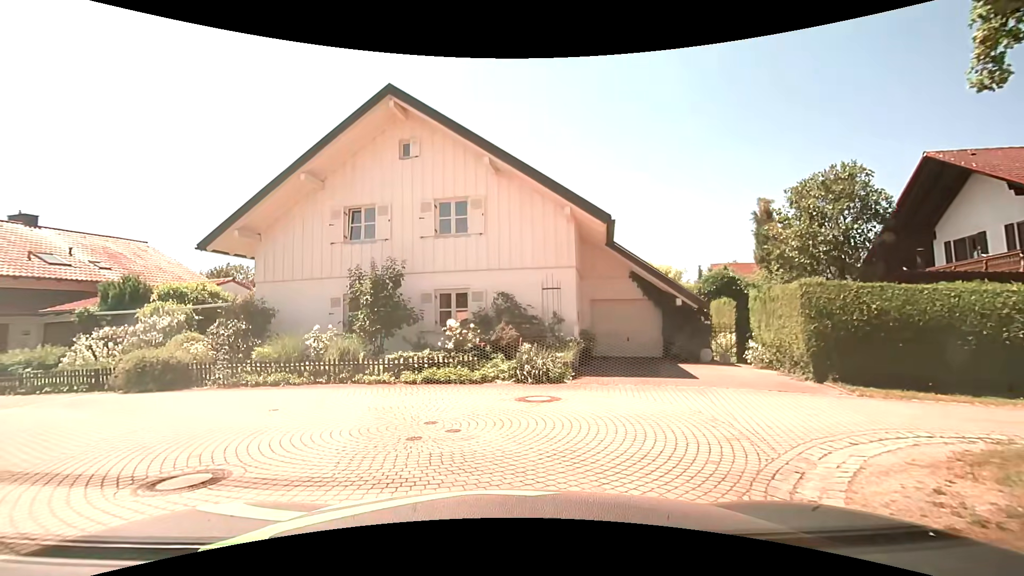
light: Day
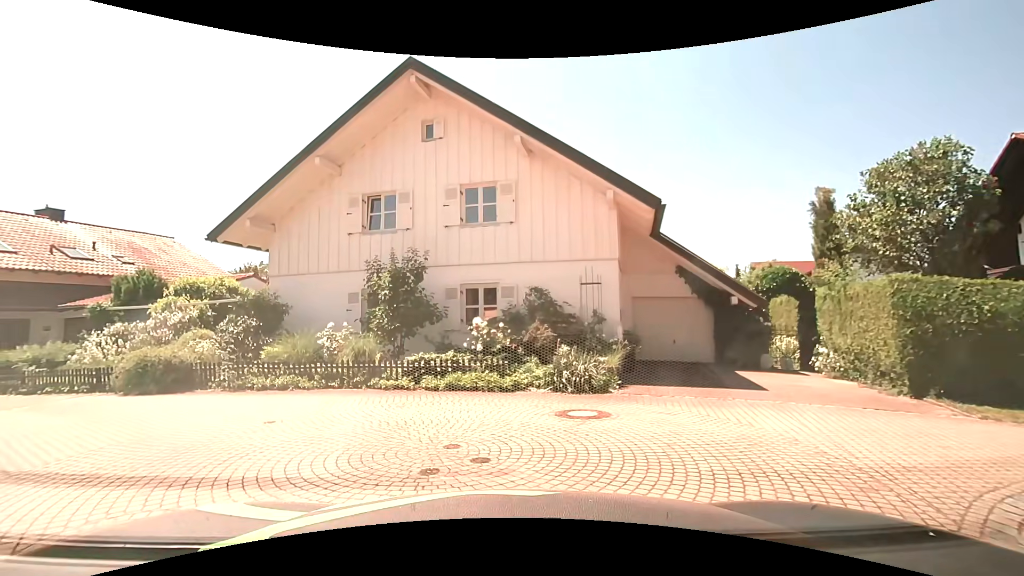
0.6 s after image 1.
(0.0, +1.5) m; -2°
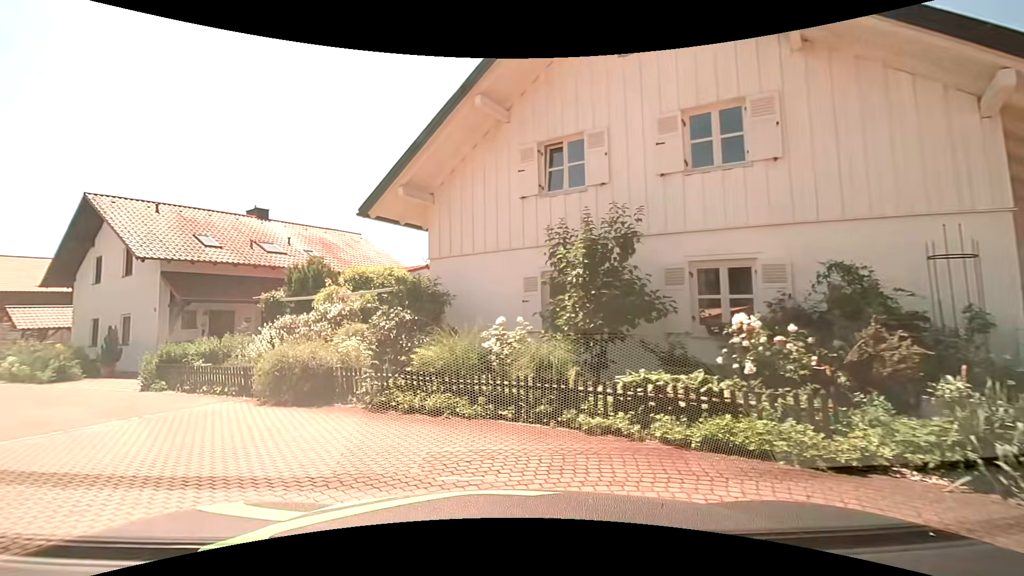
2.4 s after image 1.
(-0.7, +4.5) m; -20°
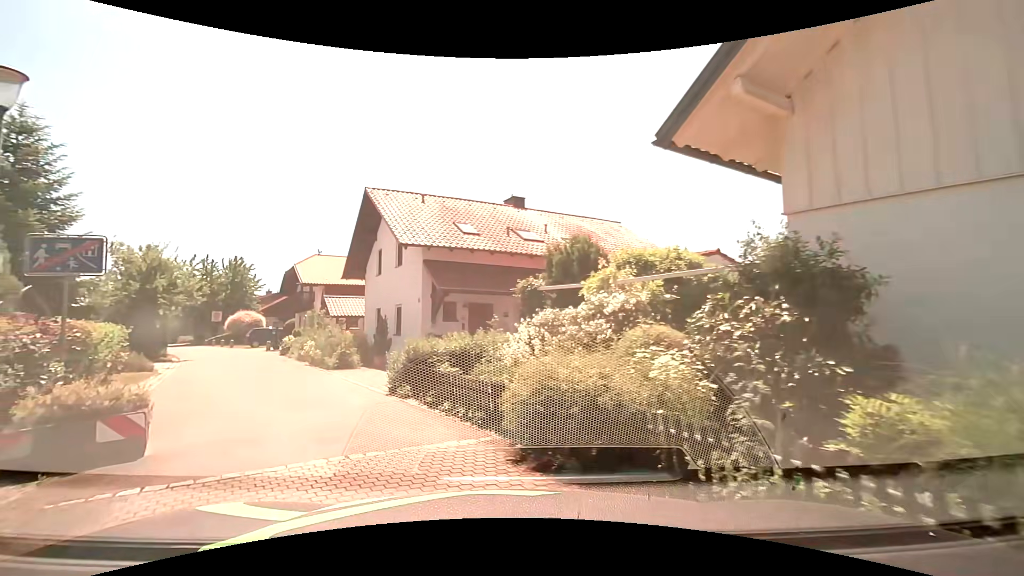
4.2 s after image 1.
(-1.2, +4.9) m; -26°
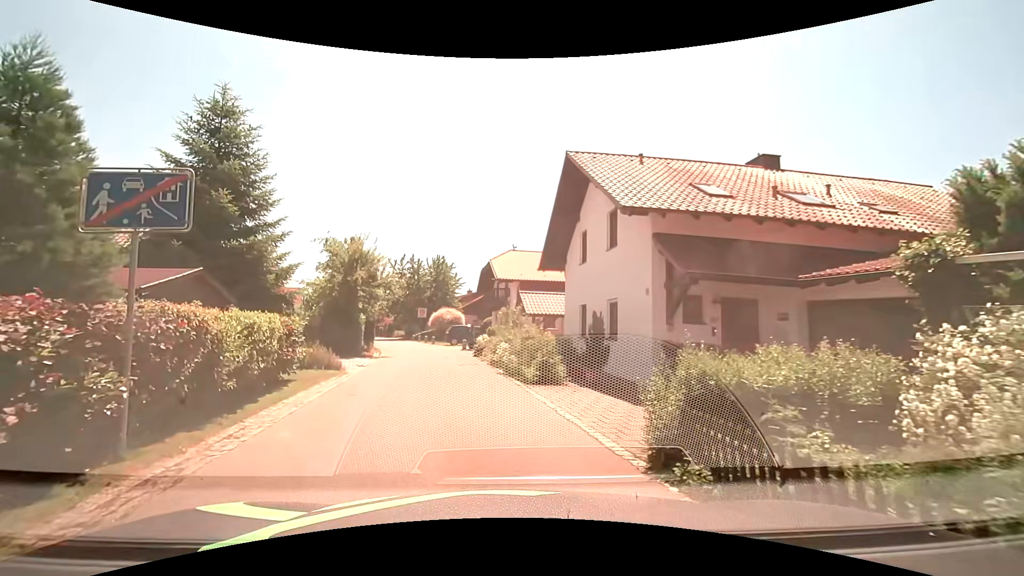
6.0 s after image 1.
(-1.3, +5.3) m; -21°
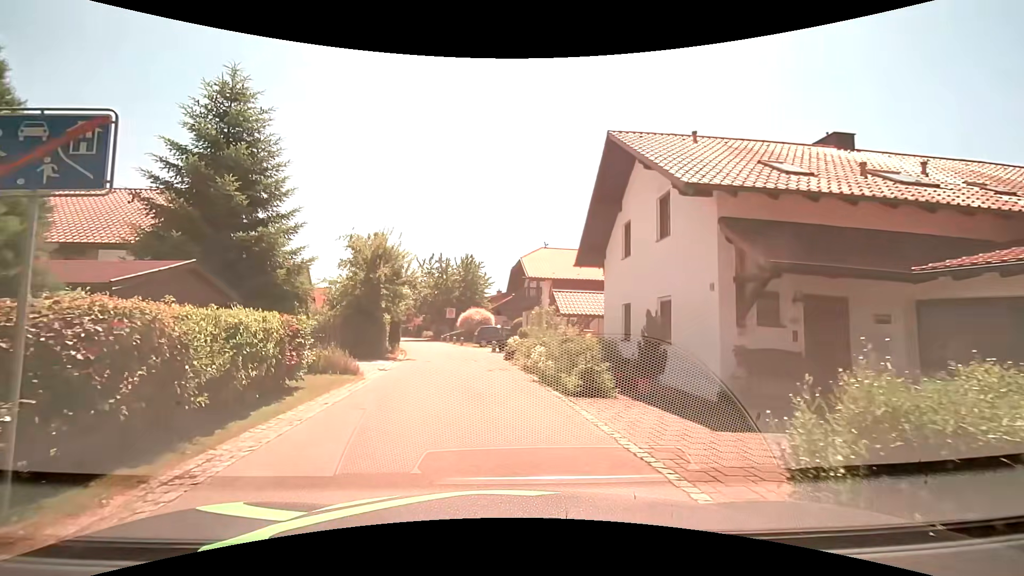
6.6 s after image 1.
(-0.1, +1.8) m; -5°
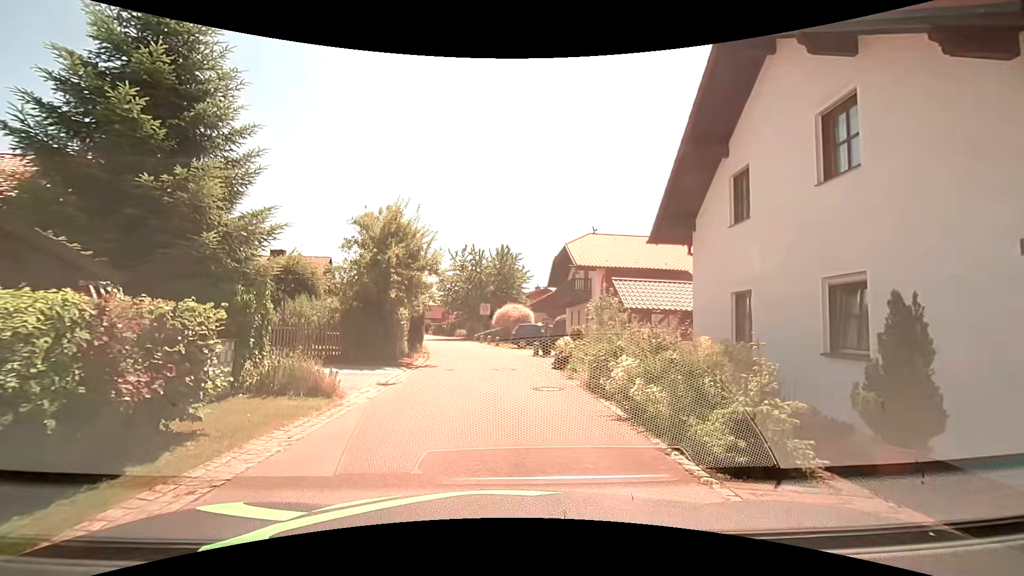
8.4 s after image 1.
(-0.3, +5.4) m; -5°
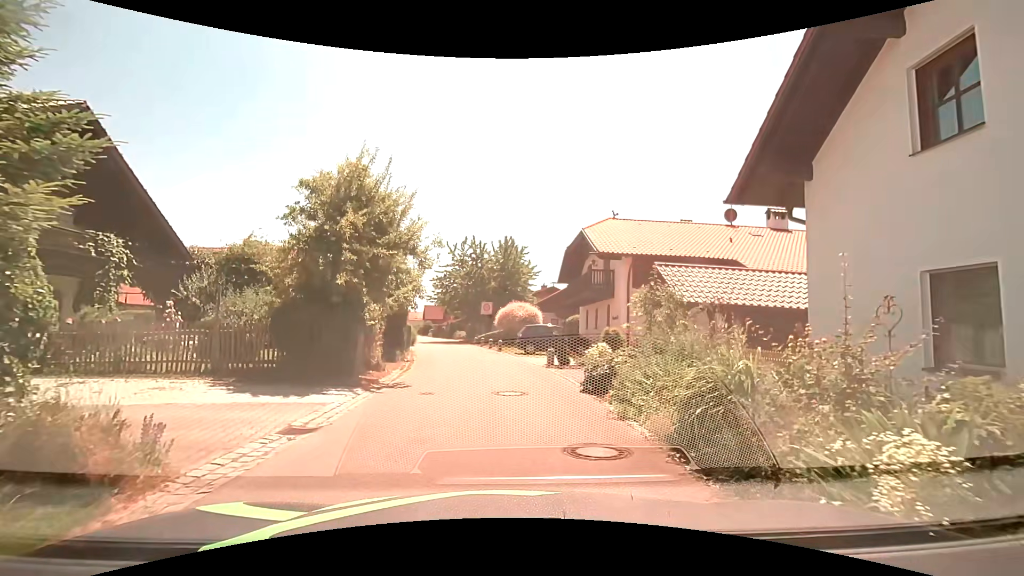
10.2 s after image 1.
(-0.1, +5.3) m; -1°
